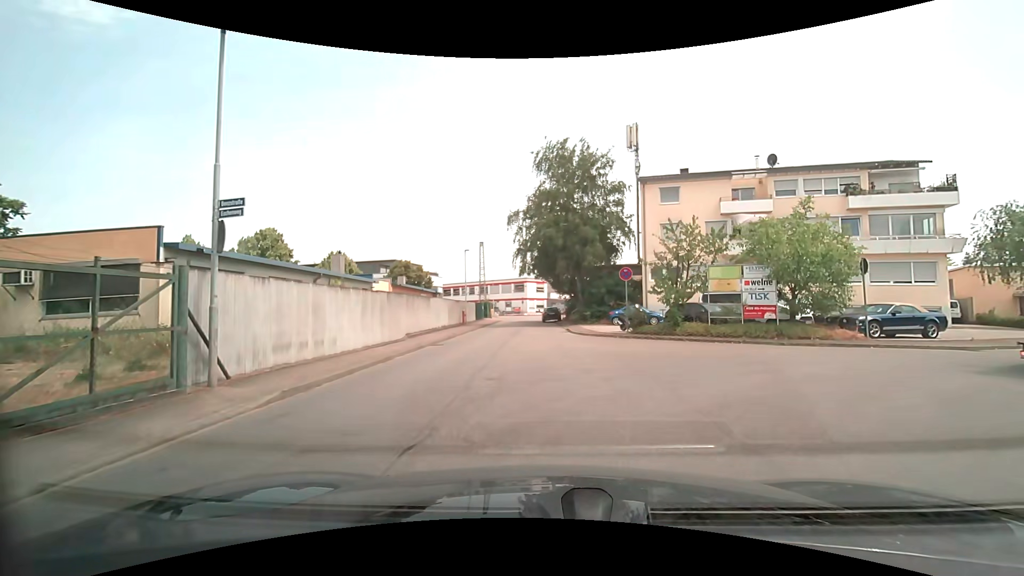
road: unclassified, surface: asphalt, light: Day
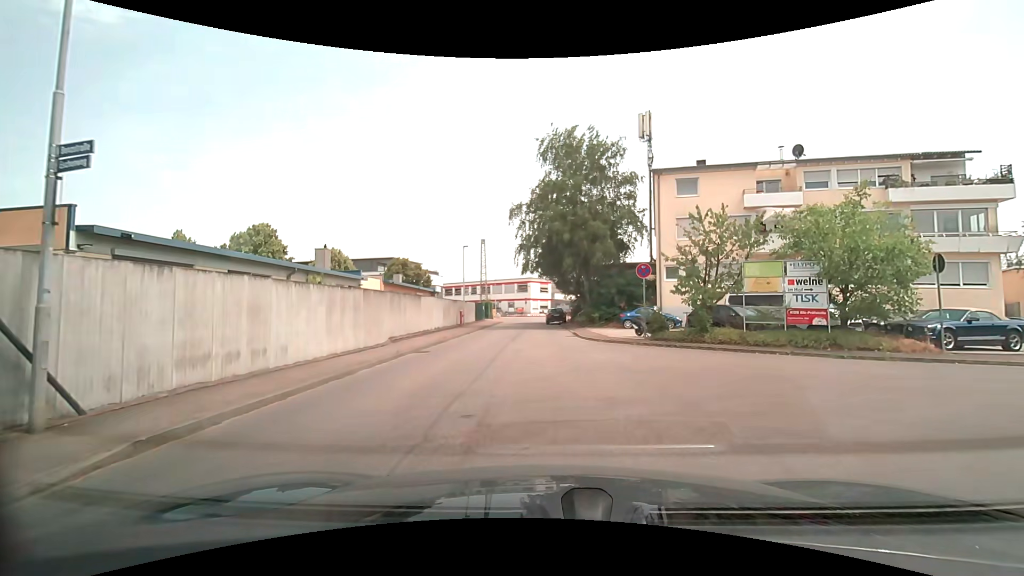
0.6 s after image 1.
(0.0, +3.1) m; 0°
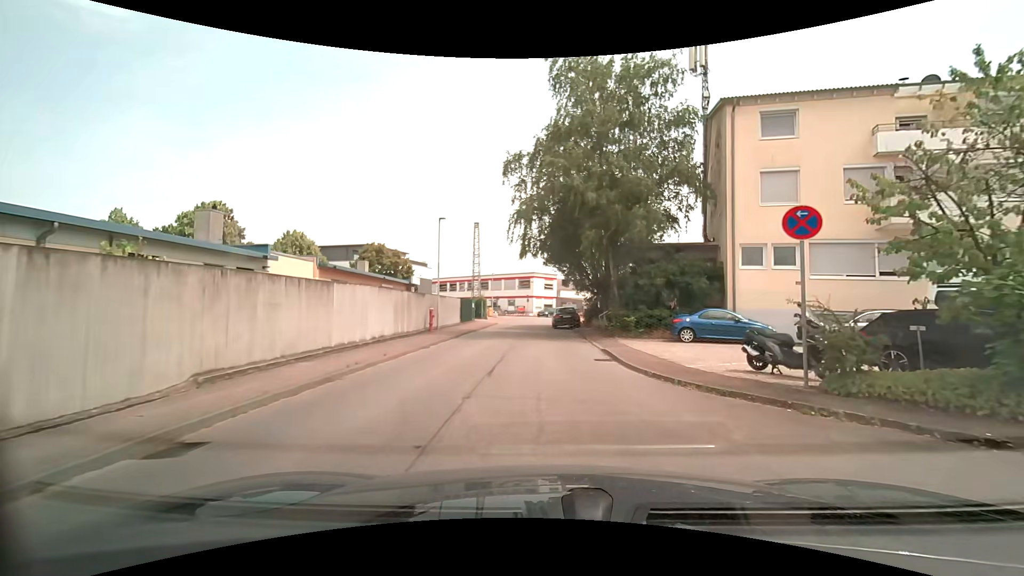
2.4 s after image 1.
(-0.2, +11.8) m; 0°
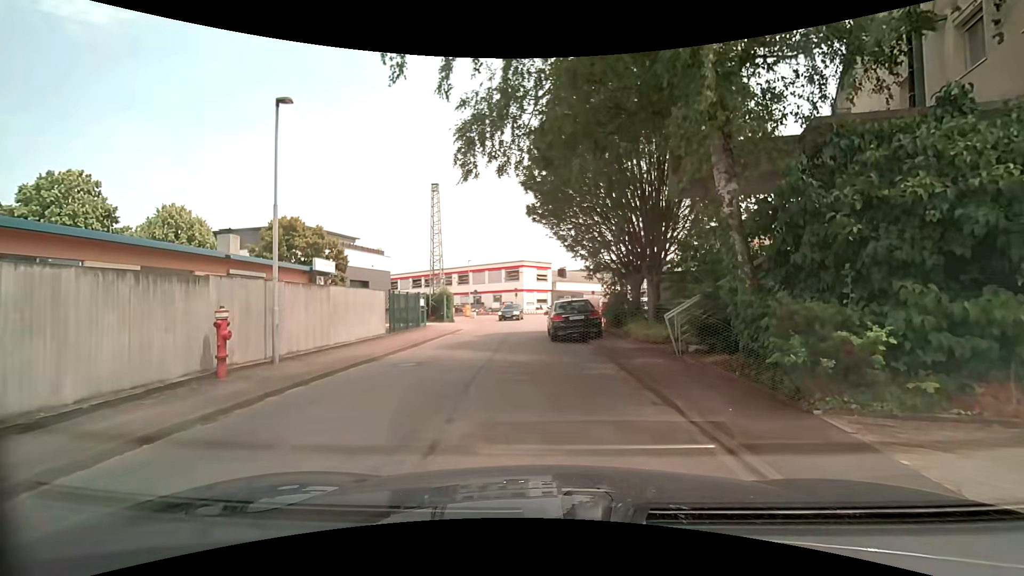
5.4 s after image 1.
(+0.1, +16.1) m; -1°
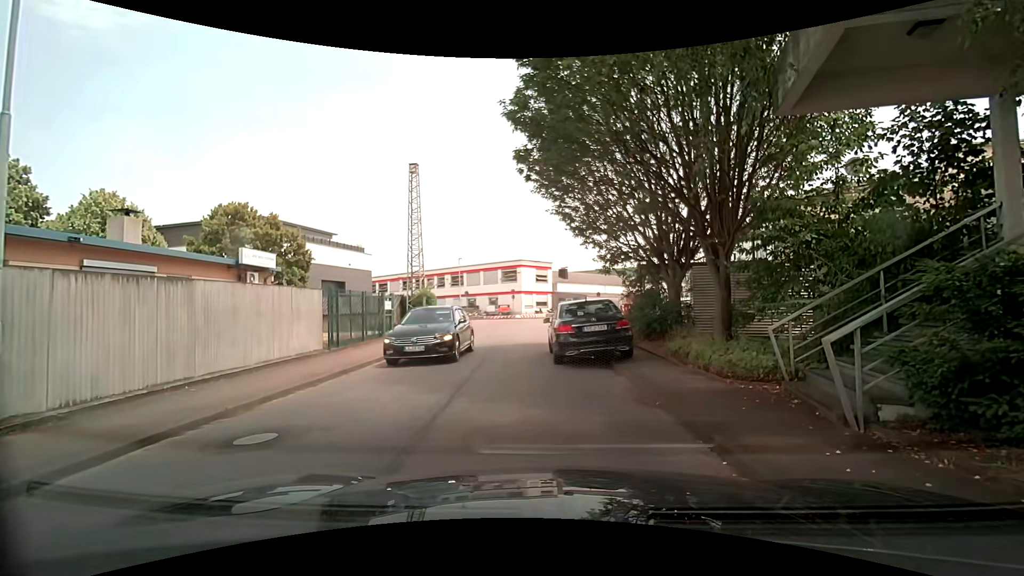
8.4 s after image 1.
(+0.2, +5.9) m; +3°
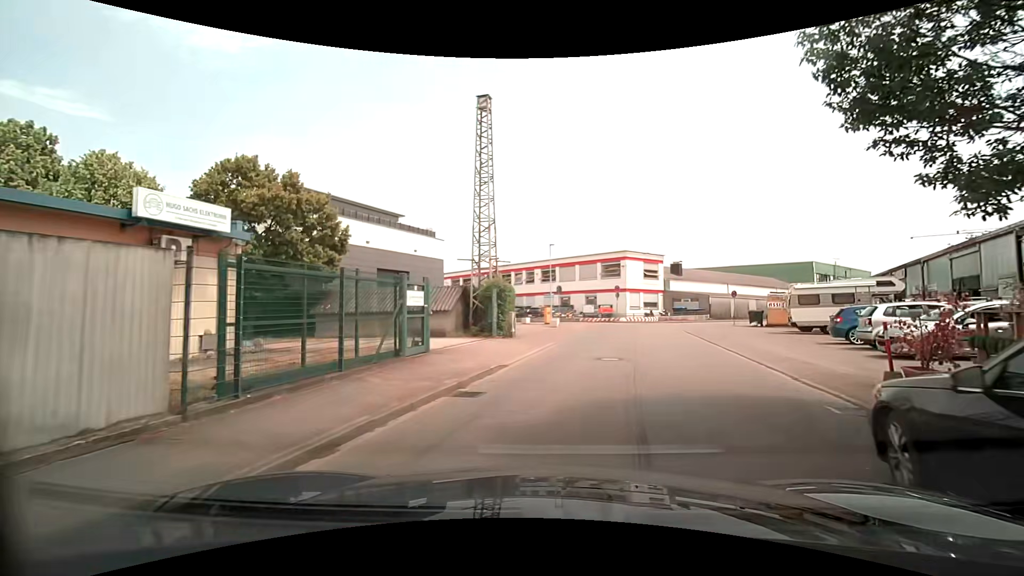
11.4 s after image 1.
(-1.5, +11.1) m; -14°
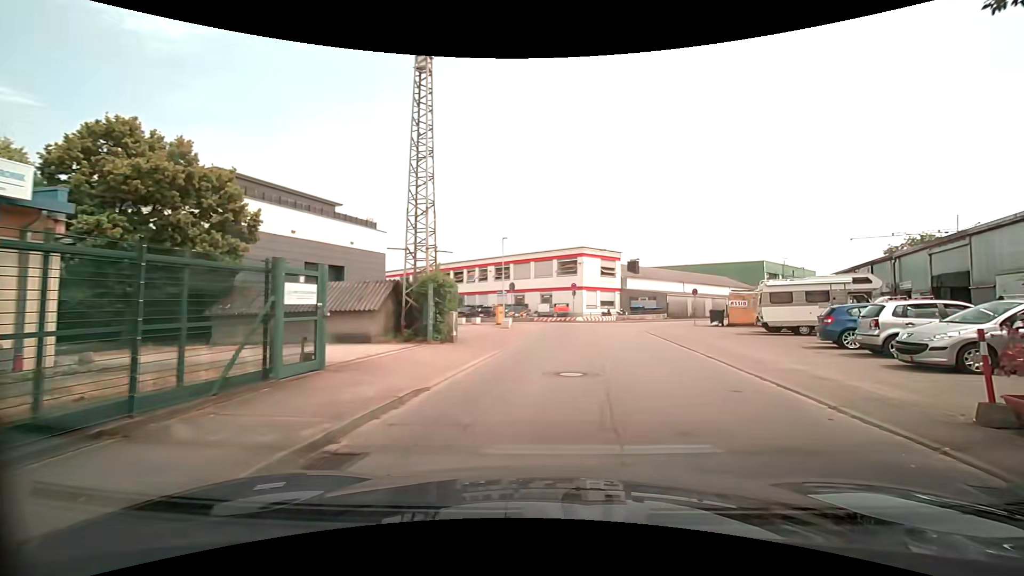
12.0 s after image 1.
(+0.1, +3.4) m; +4°
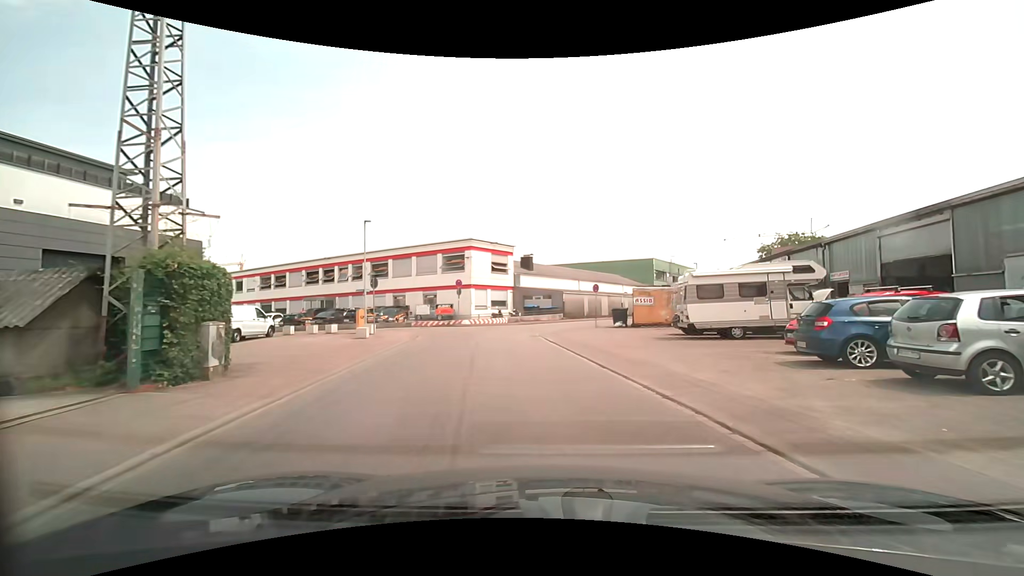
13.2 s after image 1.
(+0.9, +7.3) m; +12°
